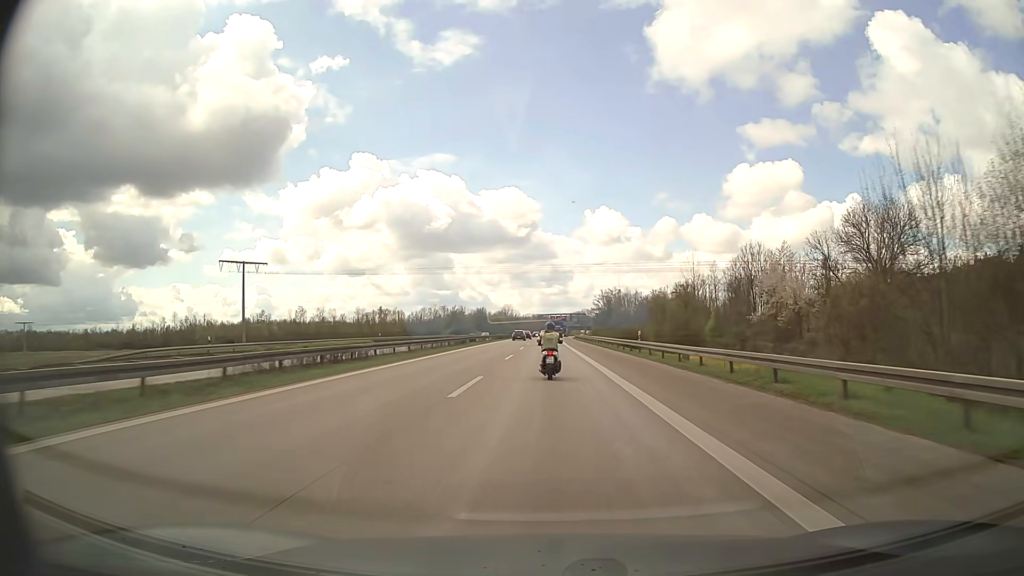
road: motorway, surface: asphalt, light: Day
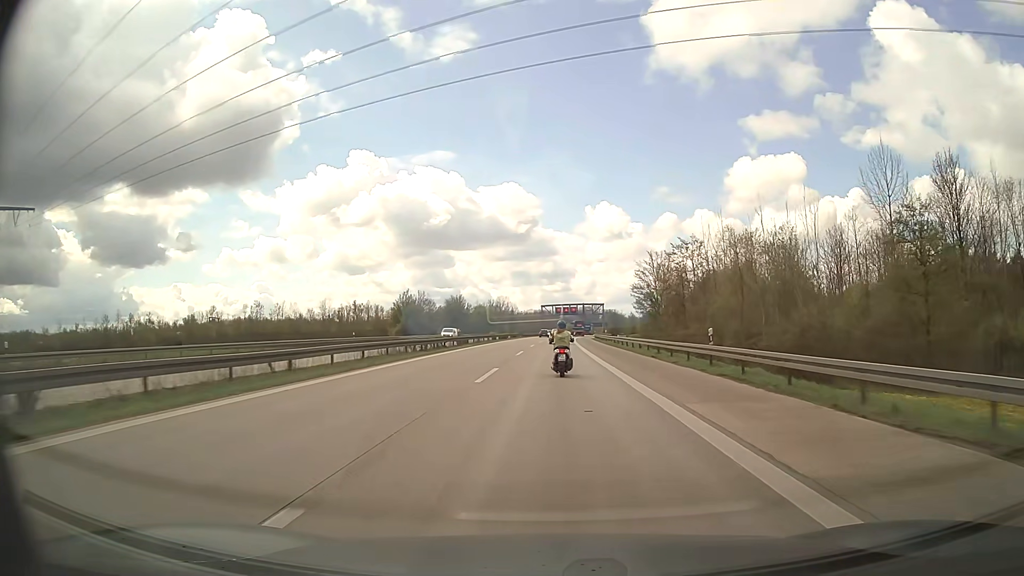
(-0.3, +68.6) m; 0°
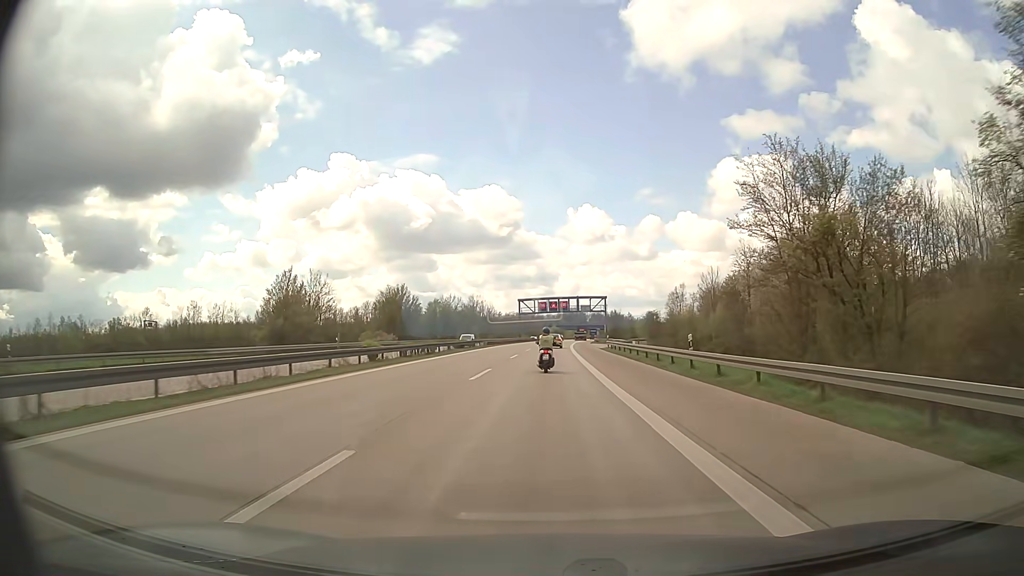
(+0.6, +51.3) m; +1°
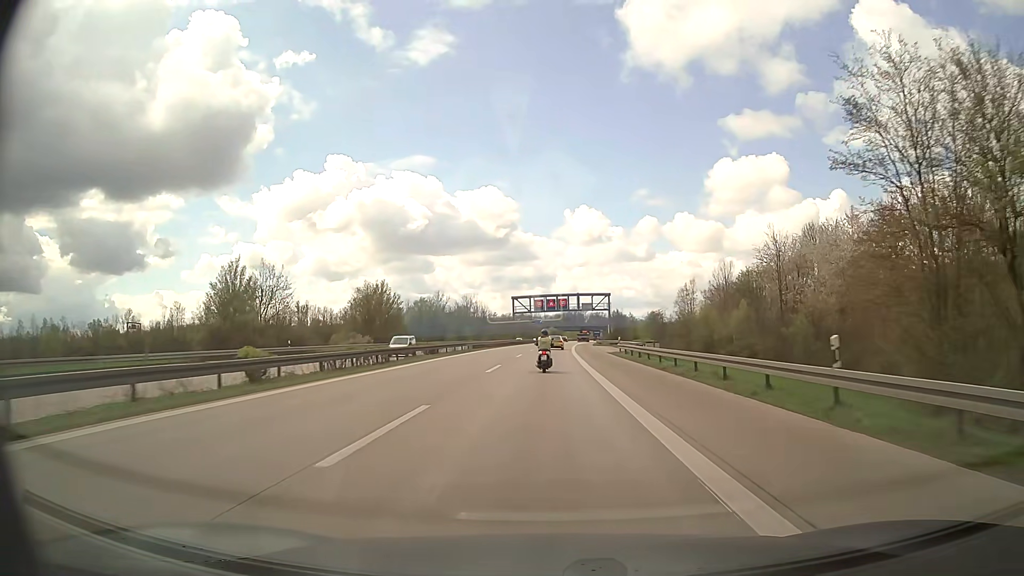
(0.0, +13.0) m; 0°
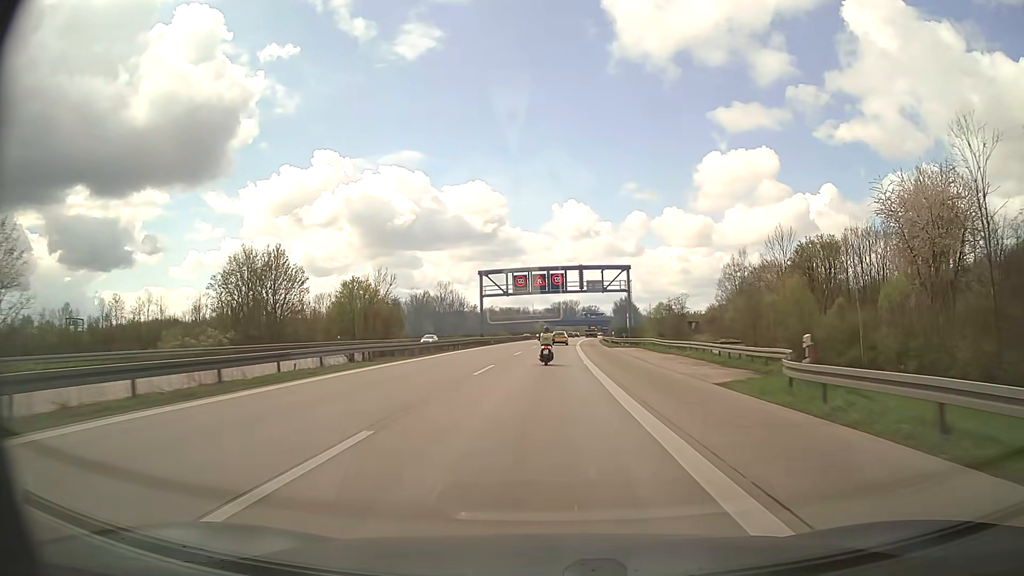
(+0.3, +40.1) m; +1°
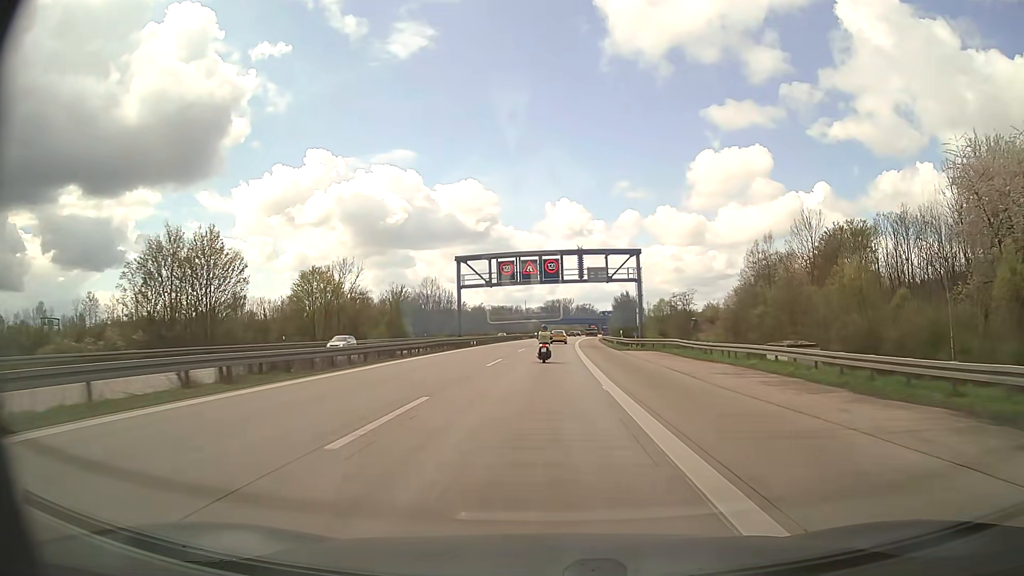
(+0.1, +13.5) m; +1°
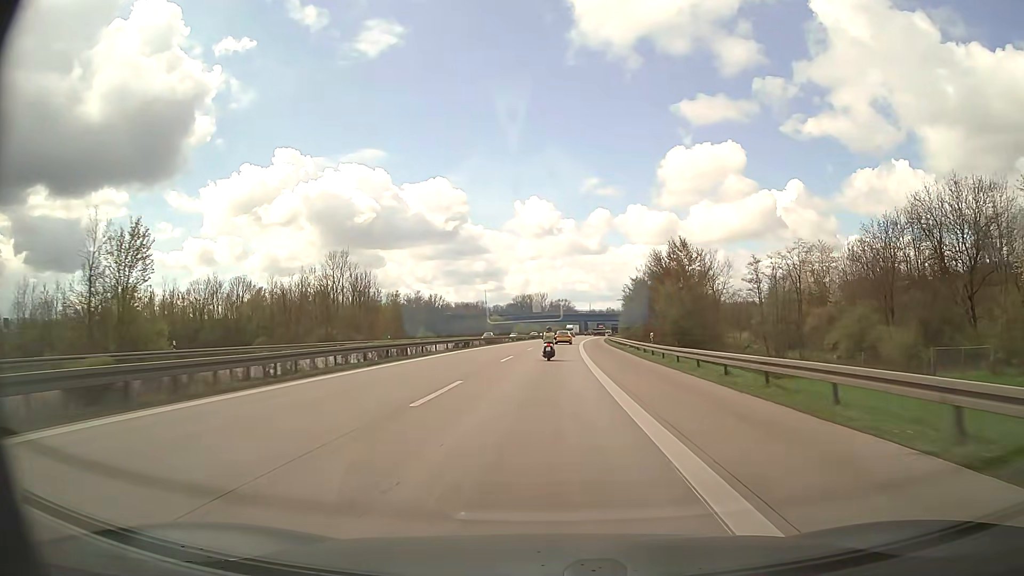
(+1.3, +69.4) m; +2°
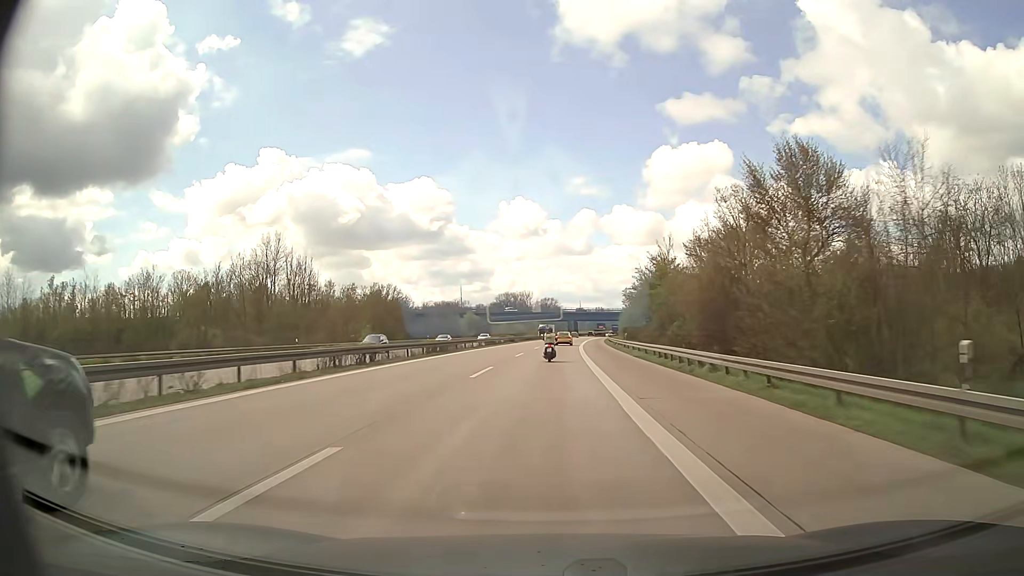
(+0.4, +28.3) m; +2°
(0, +10) (0, +20) (0, +30) (0, +40) (+1, +50) (+1, +60) (+2, +70) (+2, +80) (+3, +90) (+3, +100) m
